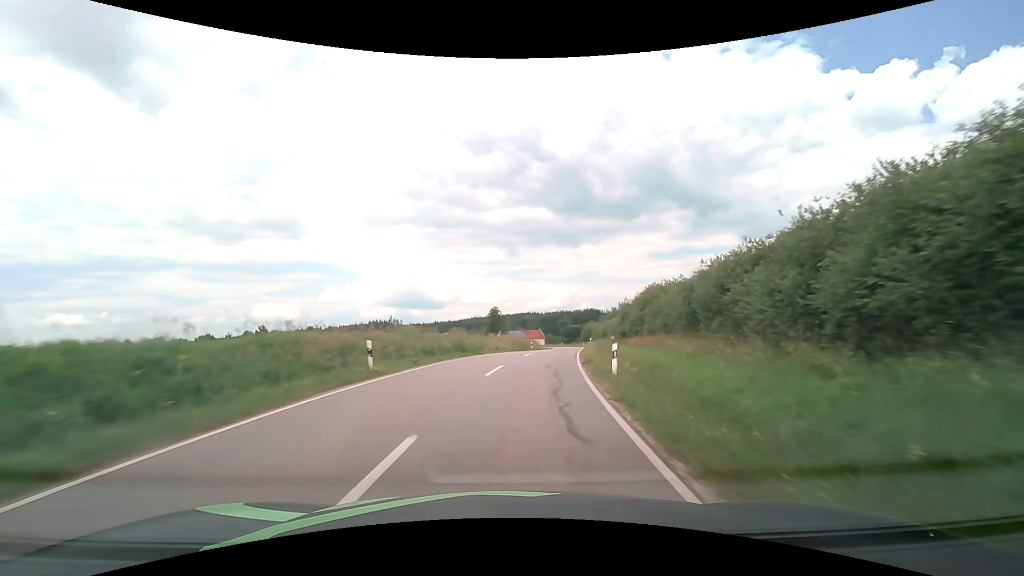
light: Day
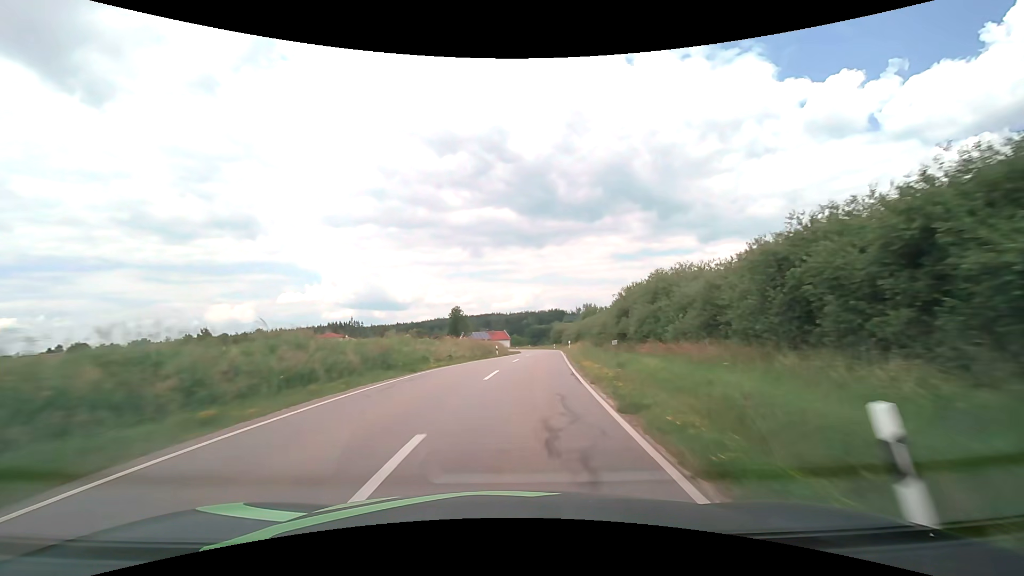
(+0.4, +11.4) m; +4°
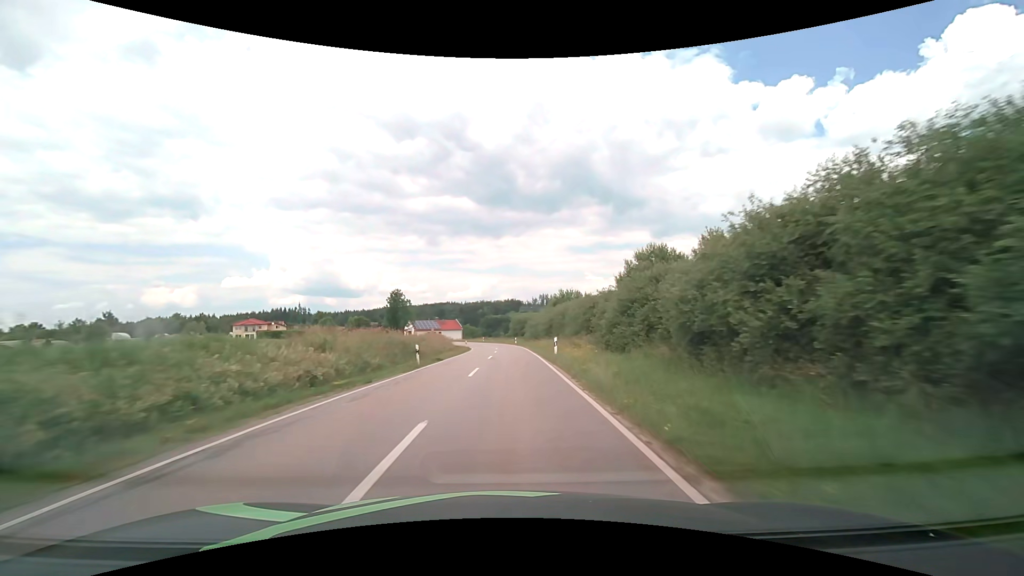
(+1.2, +22.9) m; +5°
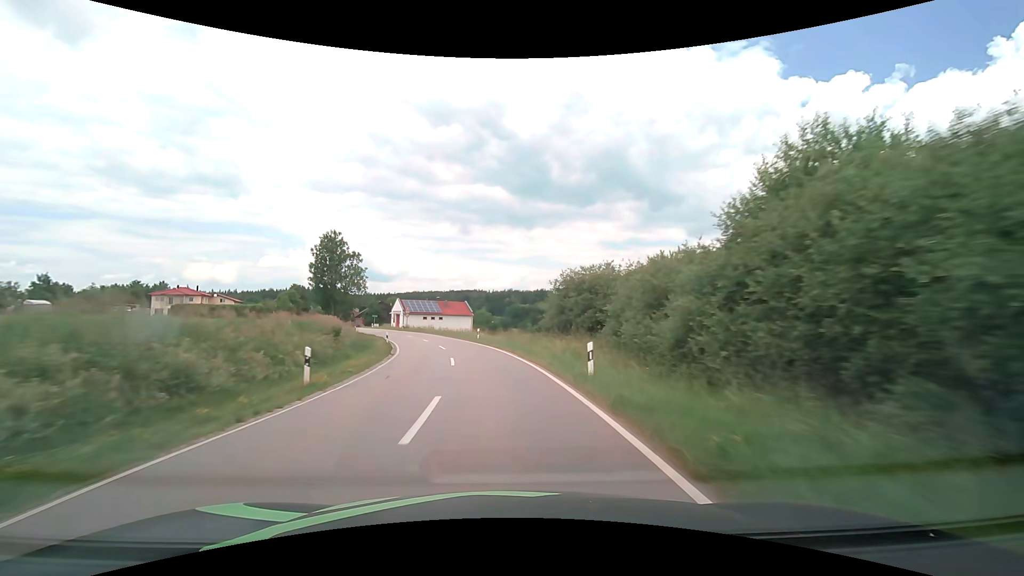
(+0.1, +58.4) m; -3°
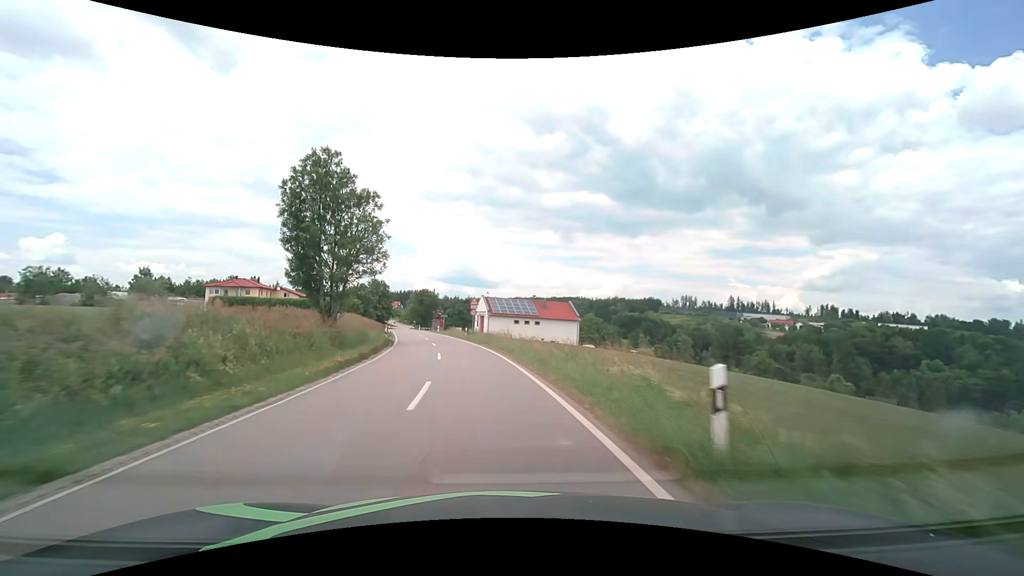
(-3.0, +33.8) m; -11°
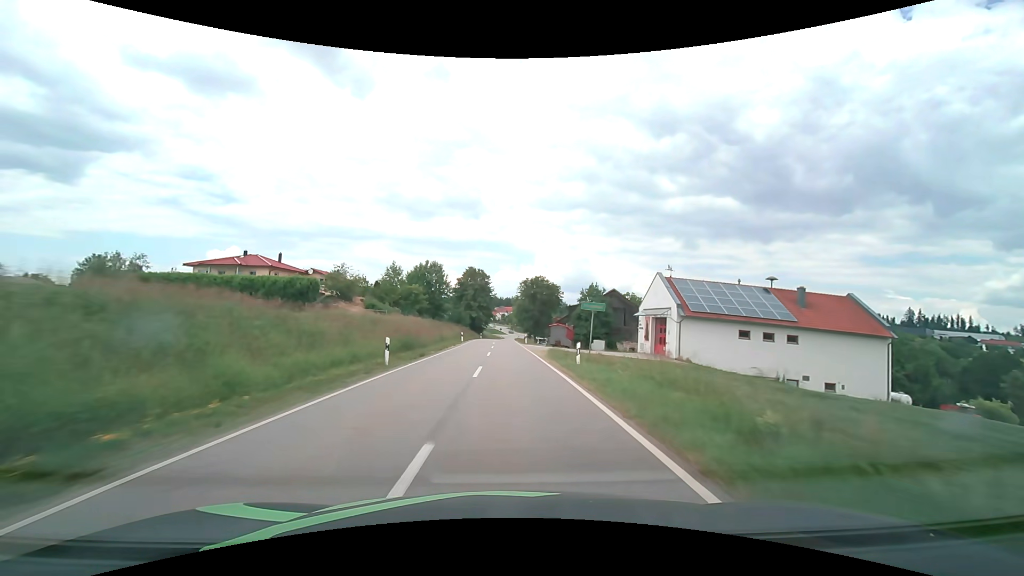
(-8.2, +54.2) m; -14°
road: tertiary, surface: asphalt
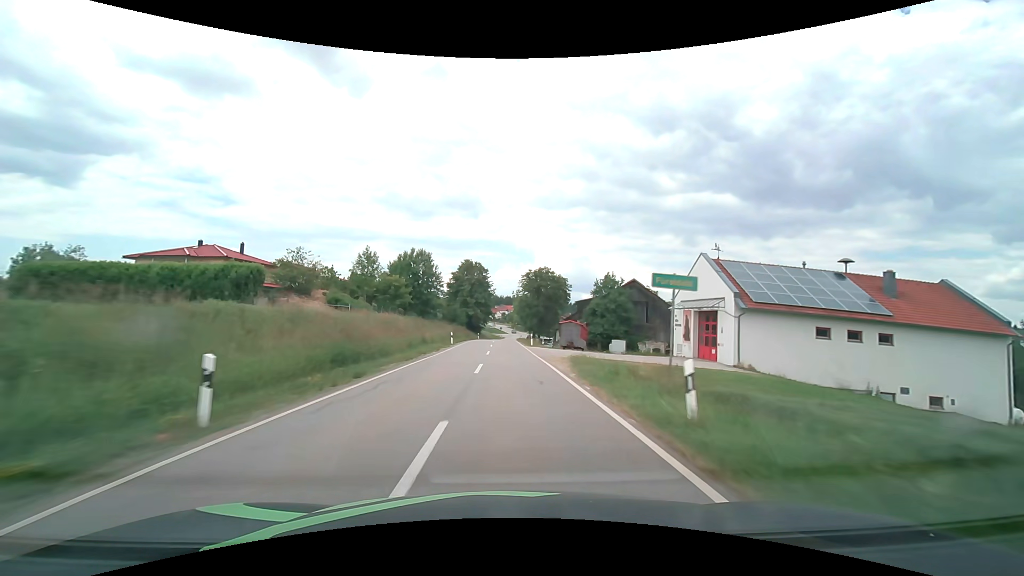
(0.0, +10.9) m; 0°
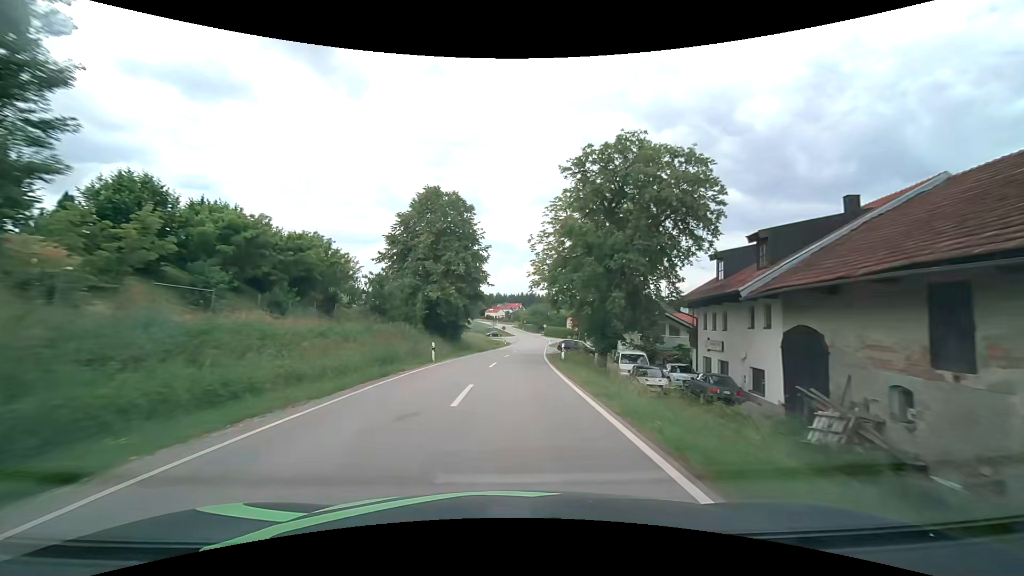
(-0.5, +54.3) m; -1°
(0, +10) (0, +20) (+1, +30) (+1, +40) (+2, +50) (+3, +60) (+4, +70) (+5, +80) (+6, +90) (+7, +100) m
